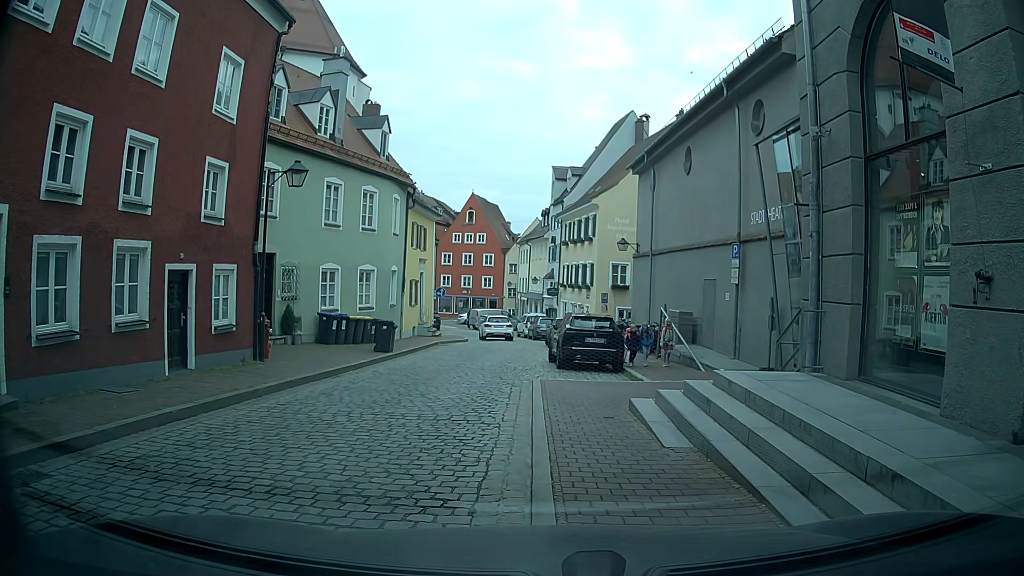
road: residential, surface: sett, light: Day
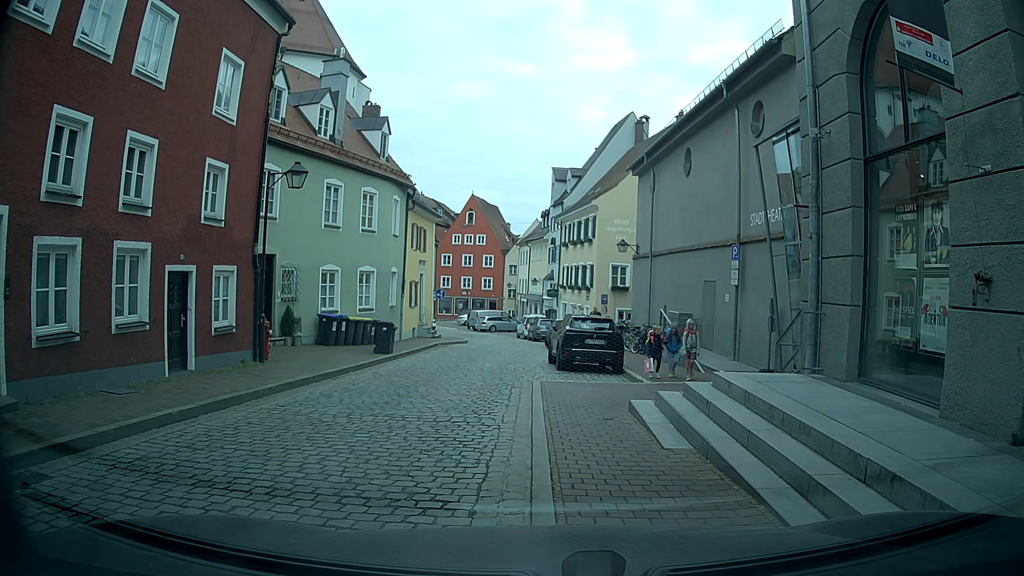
(0.0, +0.1) m; 0°
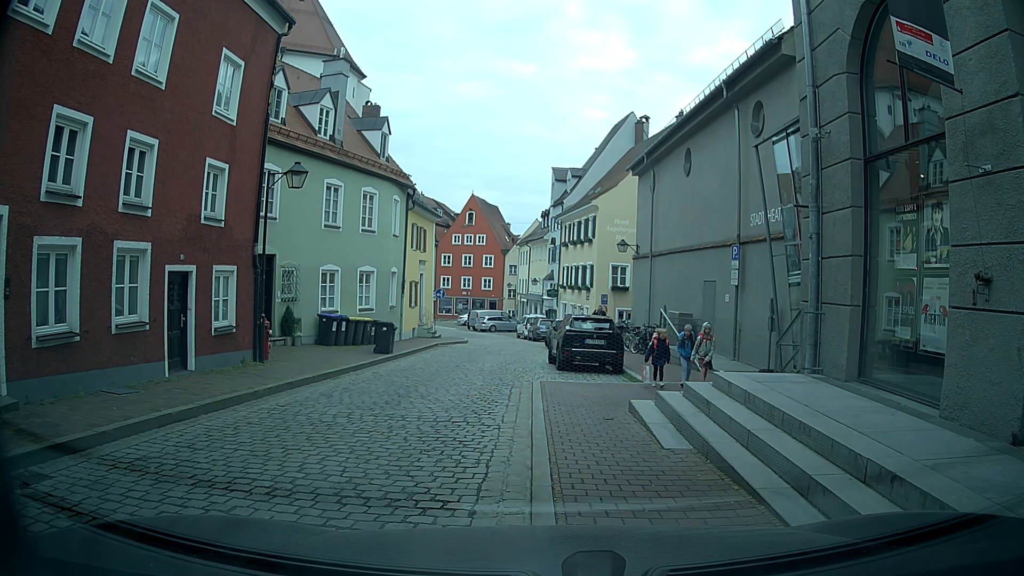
(0.0, 0.0) m; 0°
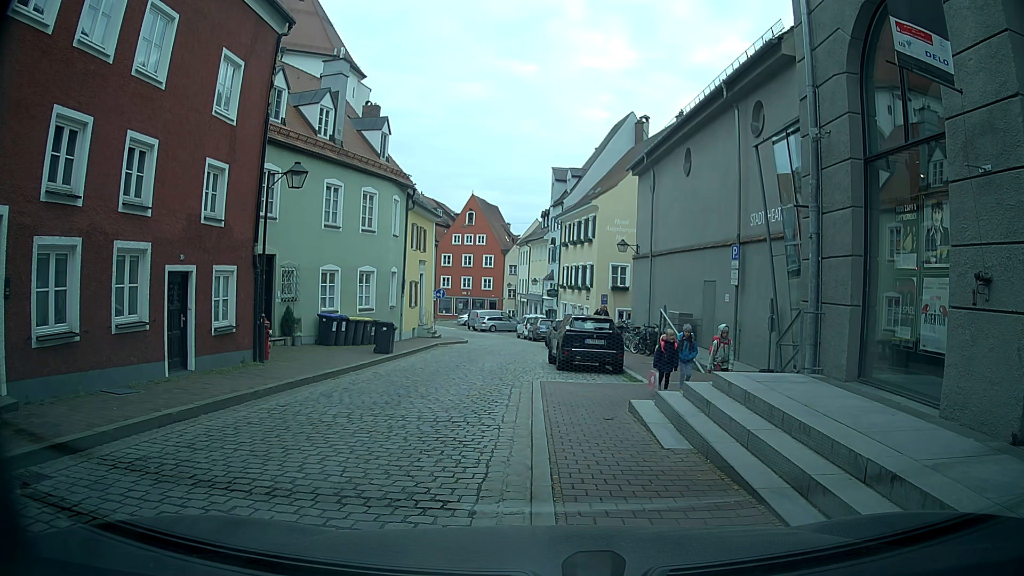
(0.0, 0.0) m; 0°
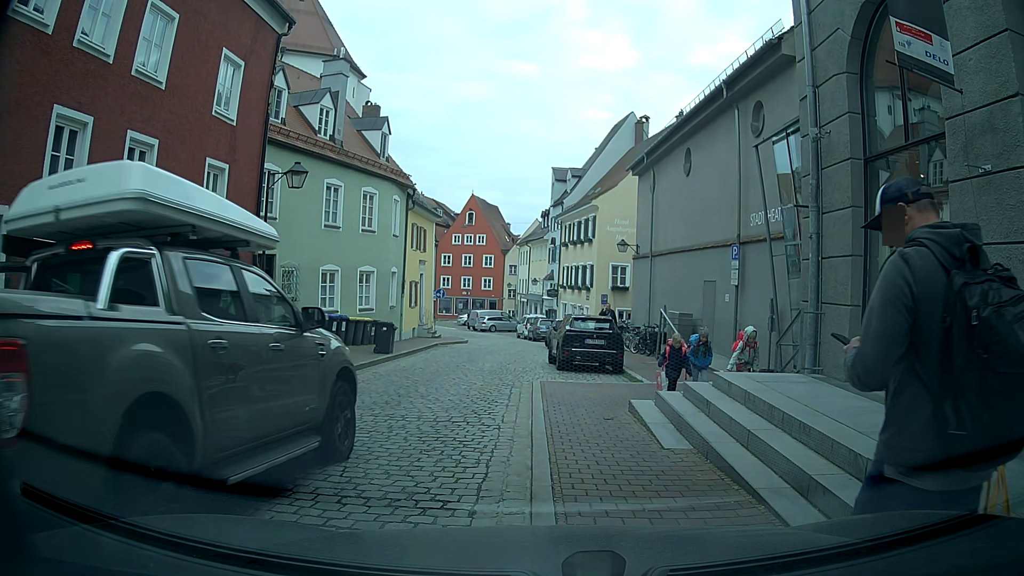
(0.0, 0.0) m; 0°
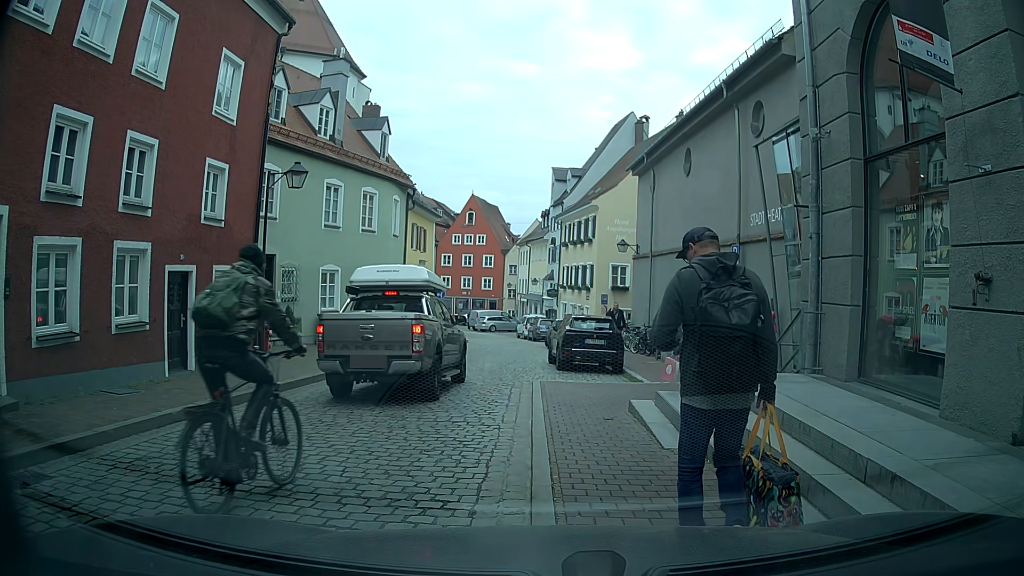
(0.0, 0.0) m; 0°
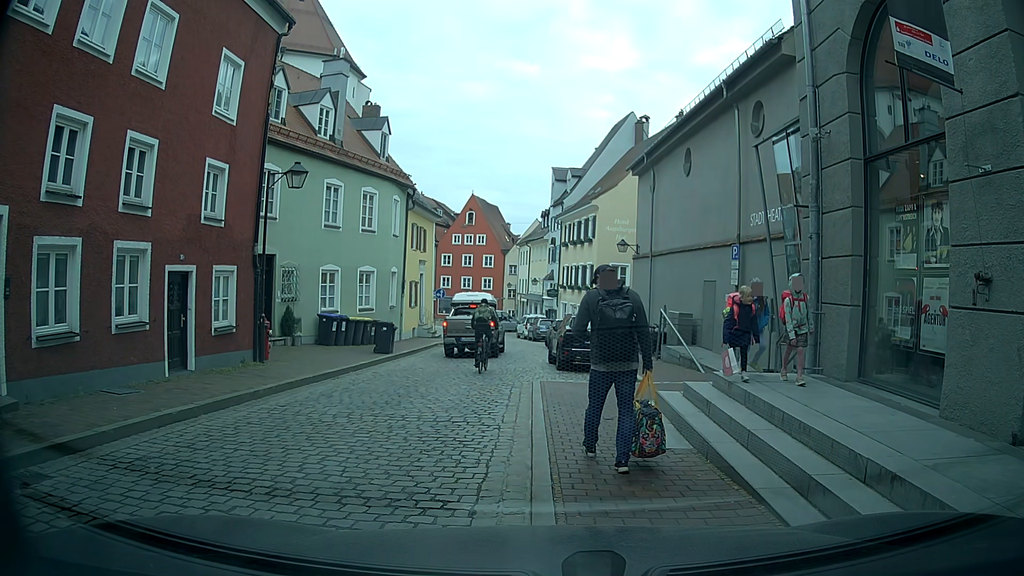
(0.0, 0.0) m; 0°
